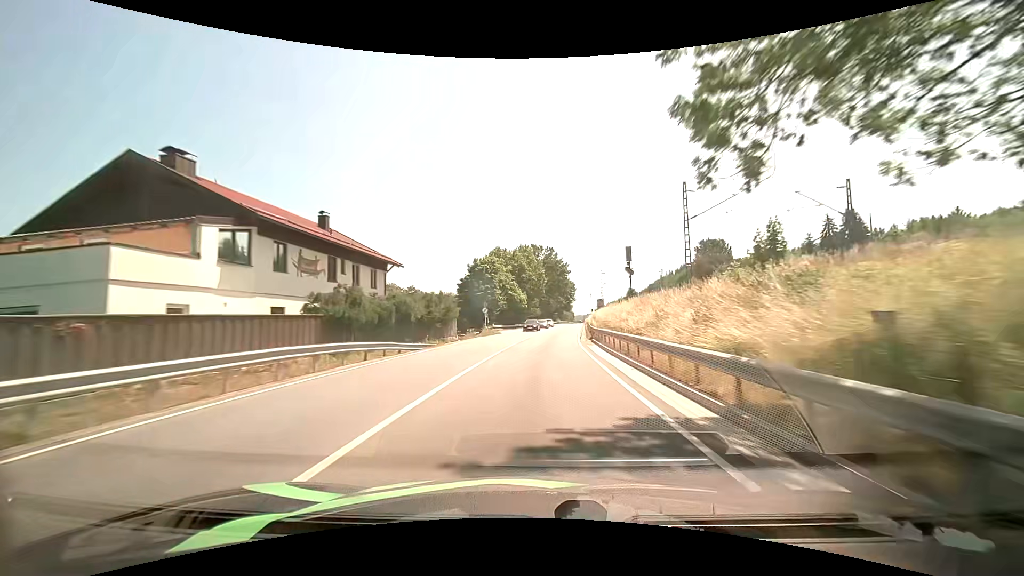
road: primary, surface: asphalt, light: Day
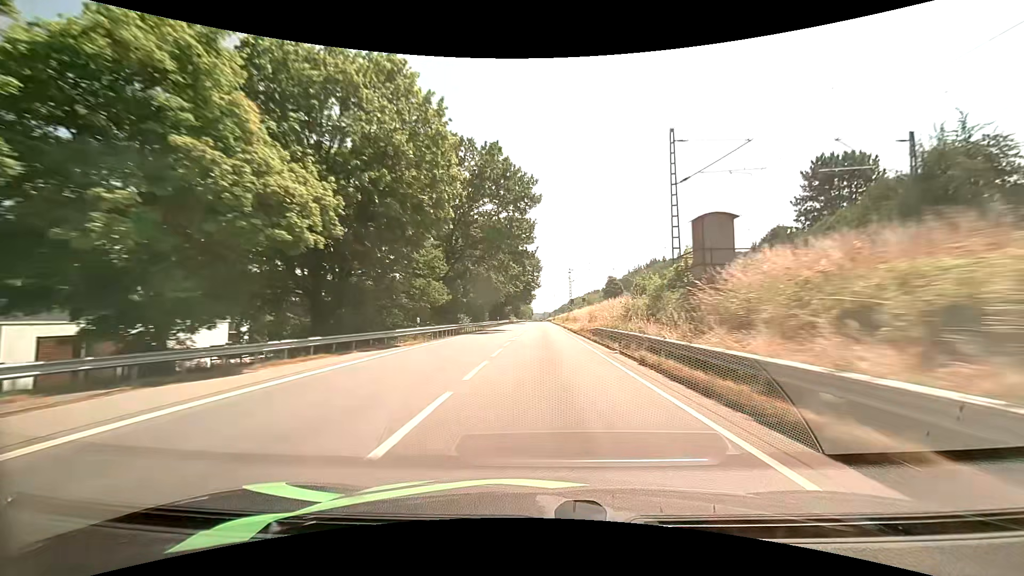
(+3.3, +70.6) m; +5°
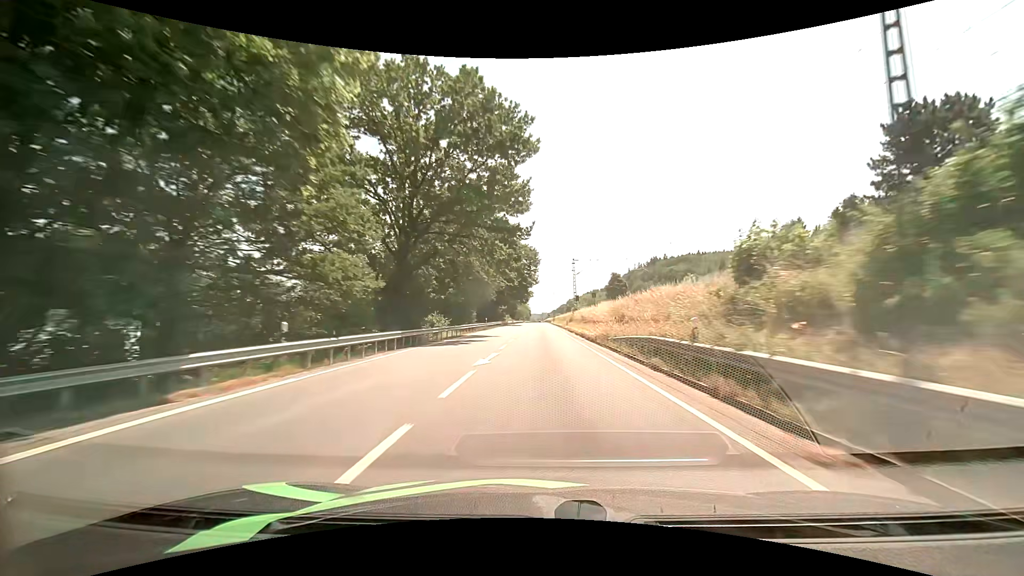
(0.0, +14.7) m; 0°
